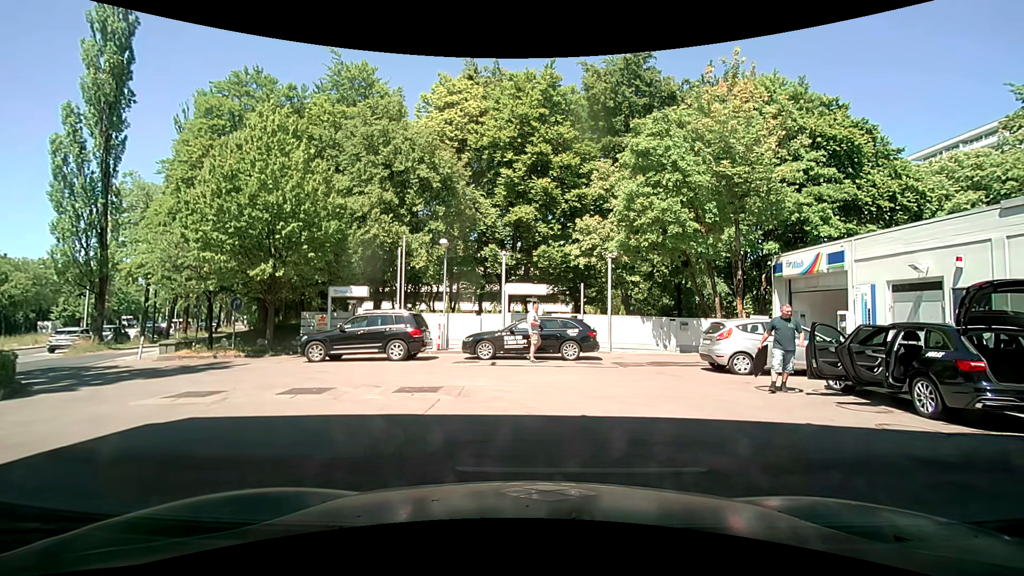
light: Day
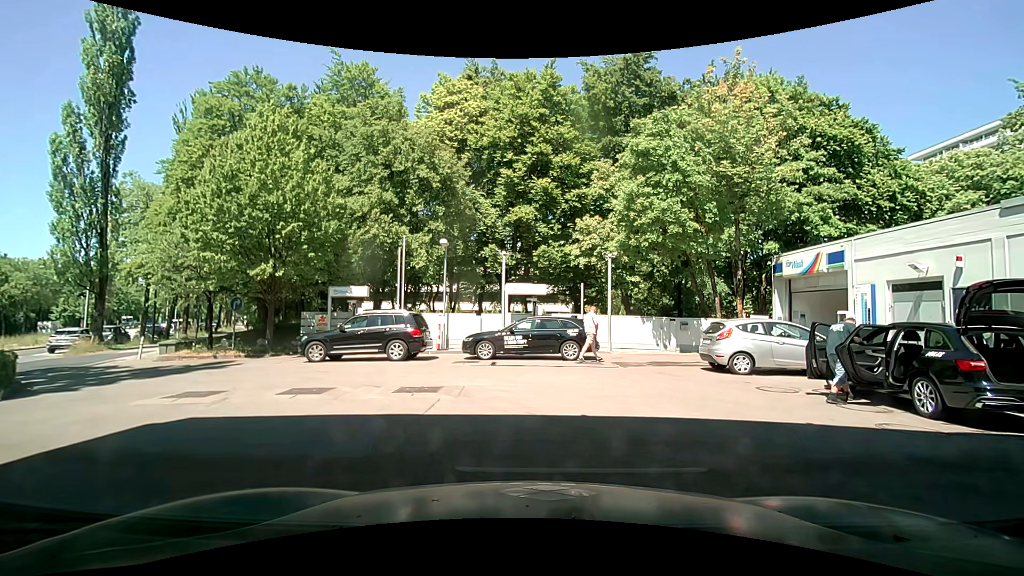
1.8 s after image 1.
(0.0, 0.0) m; 0°
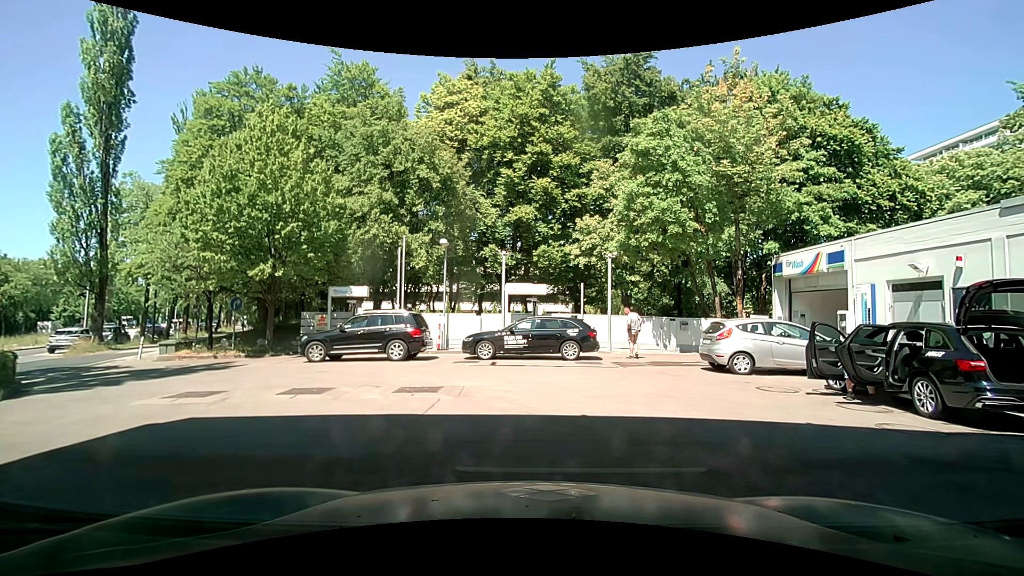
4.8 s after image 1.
(0.0, 0.0) m; 0°
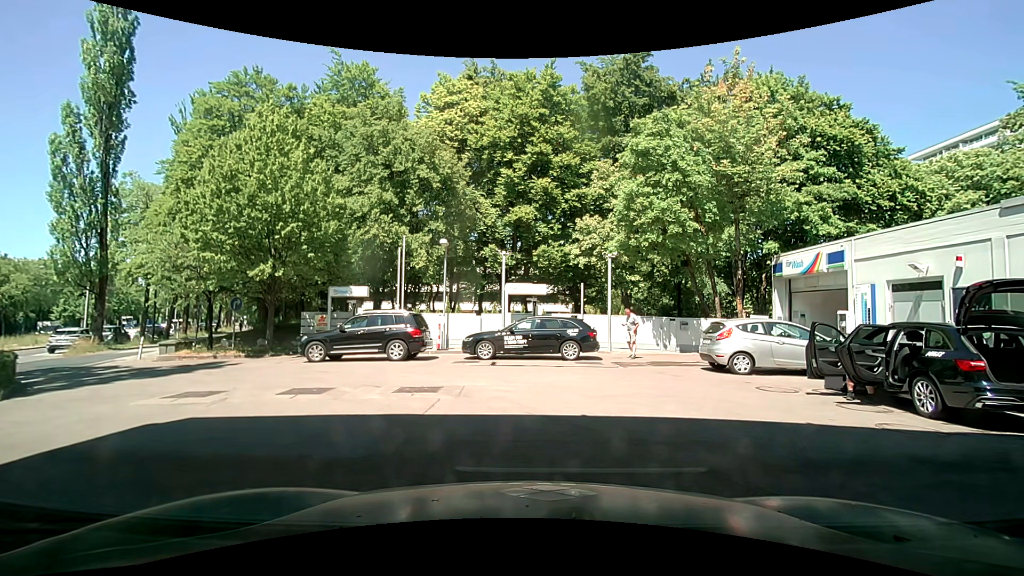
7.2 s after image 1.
(0.0, 0.0) m; 0°
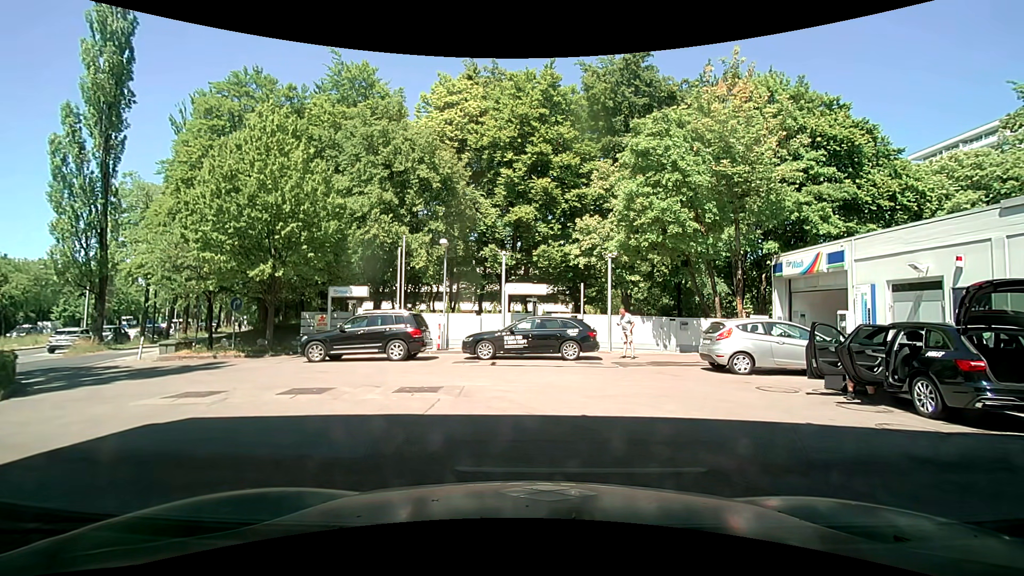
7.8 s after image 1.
(0.0, 0.0) m; 0°
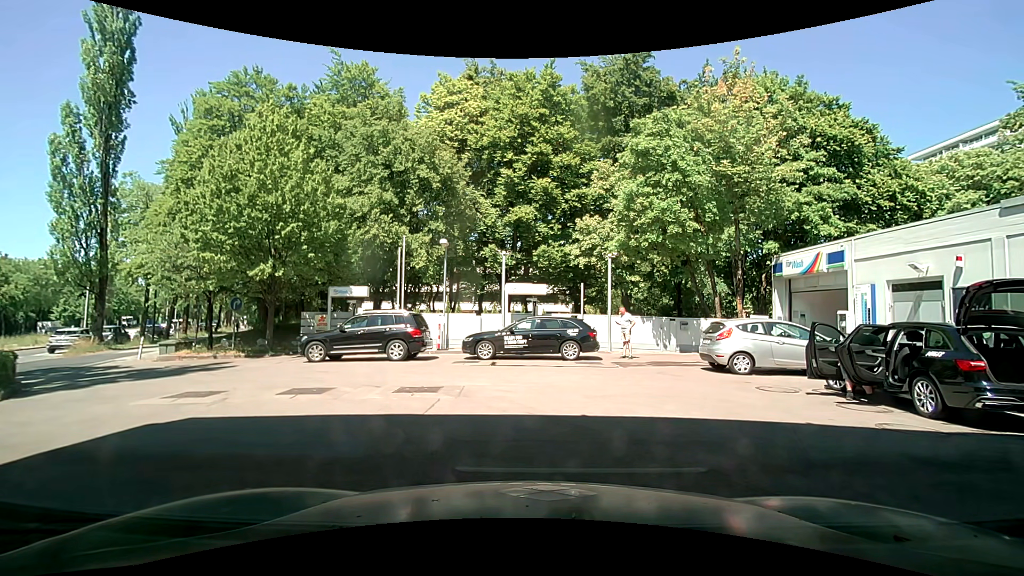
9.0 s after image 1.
(0.0, 0.0) m; 0°
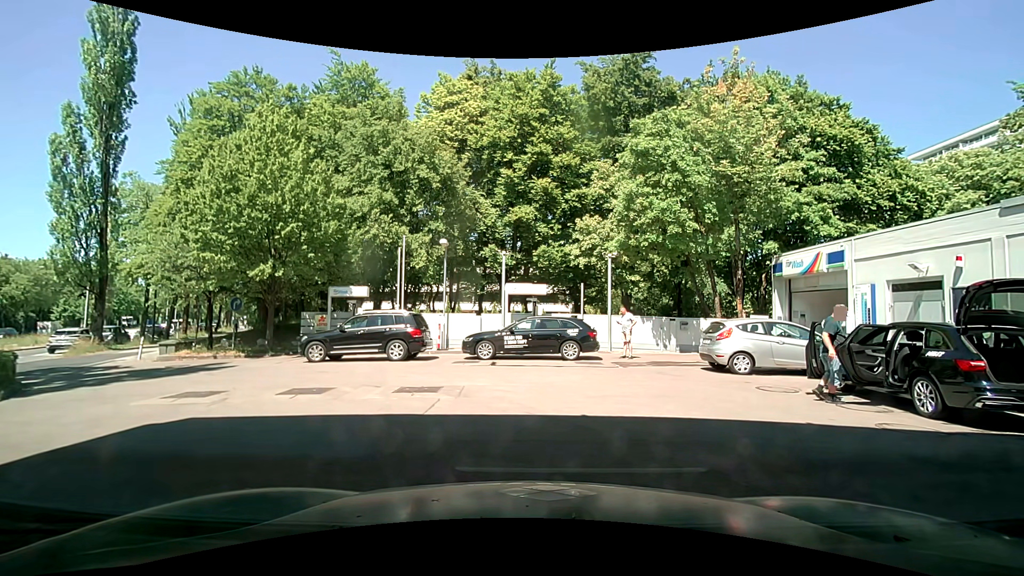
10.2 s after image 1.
(0.0, 0.0) m; 0°
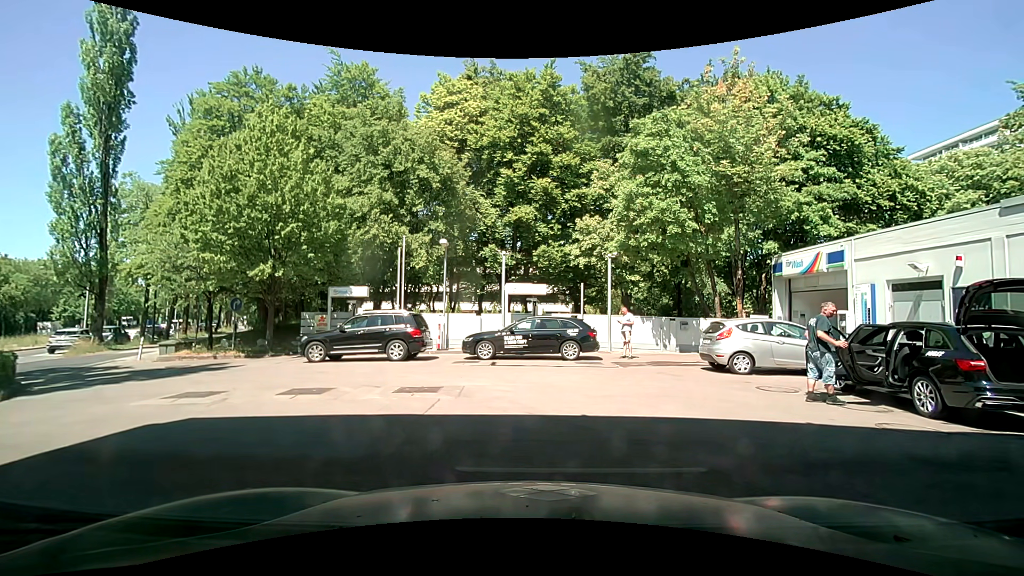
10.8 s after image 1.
(0.0, 0.0) m; 0°
